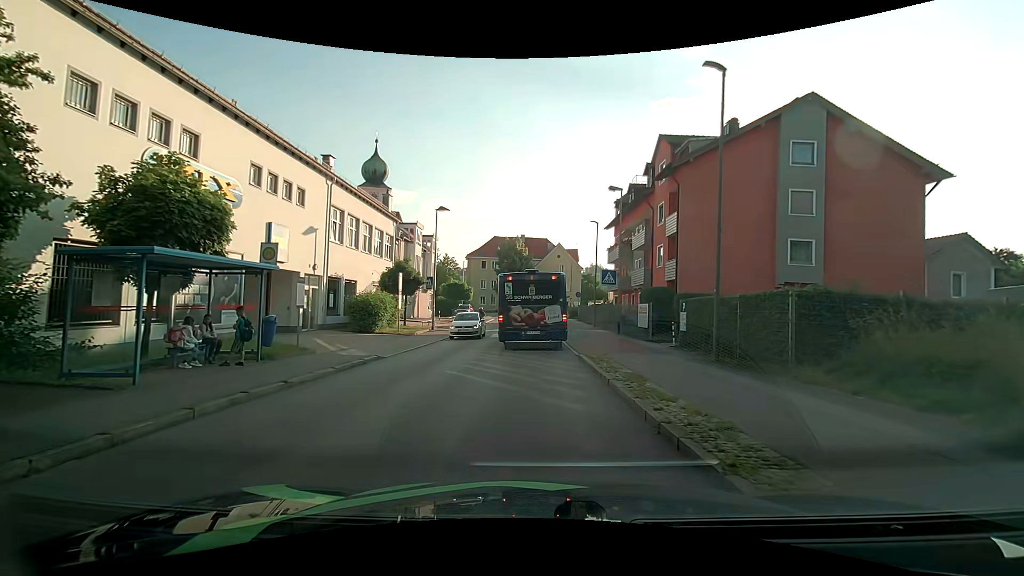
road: unclassified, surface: asphalt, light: Day
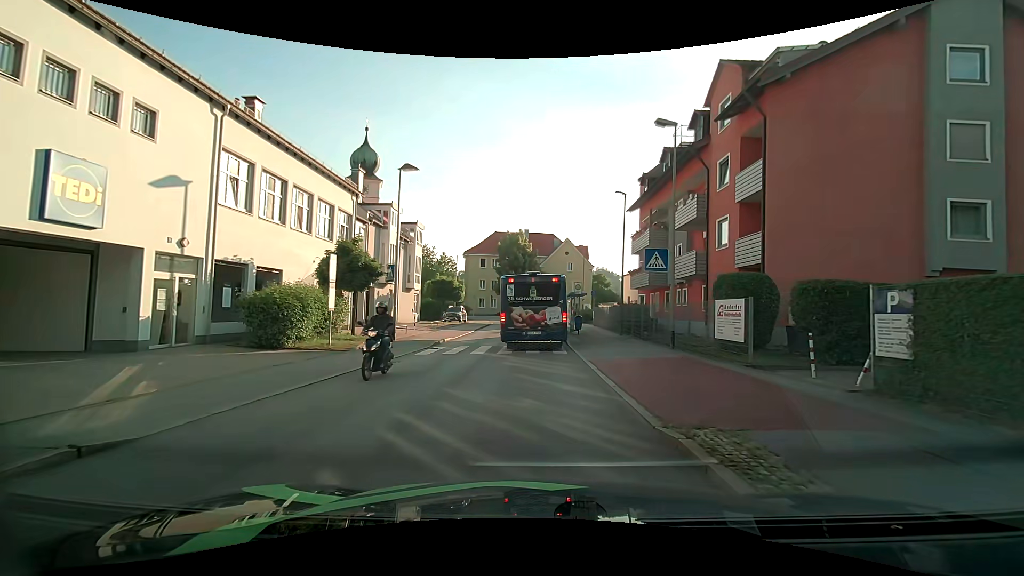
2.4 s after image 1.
(-0.2, +10.1) m; -1°
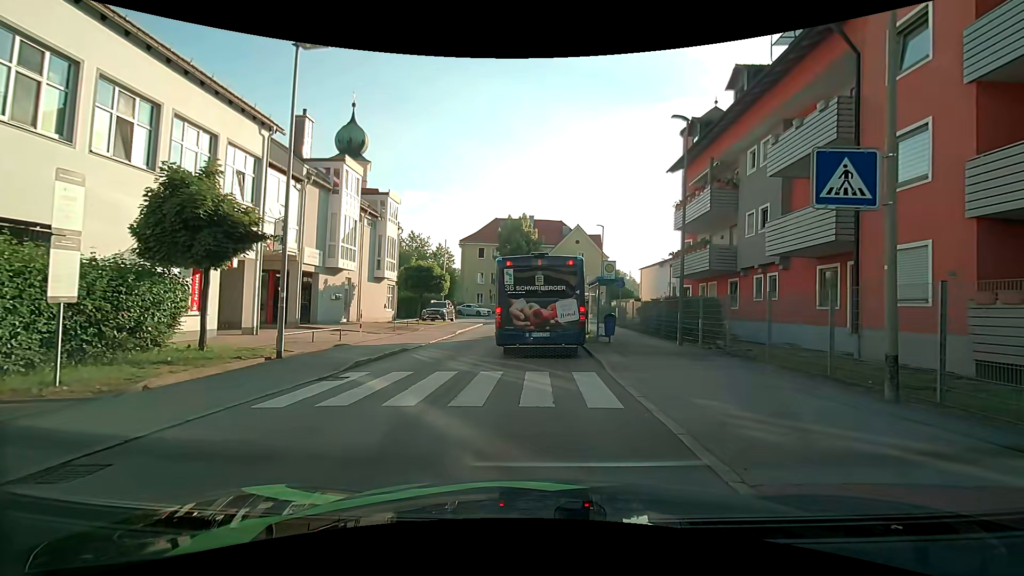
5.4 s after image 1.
(-0.1, +10.3) m; -1°
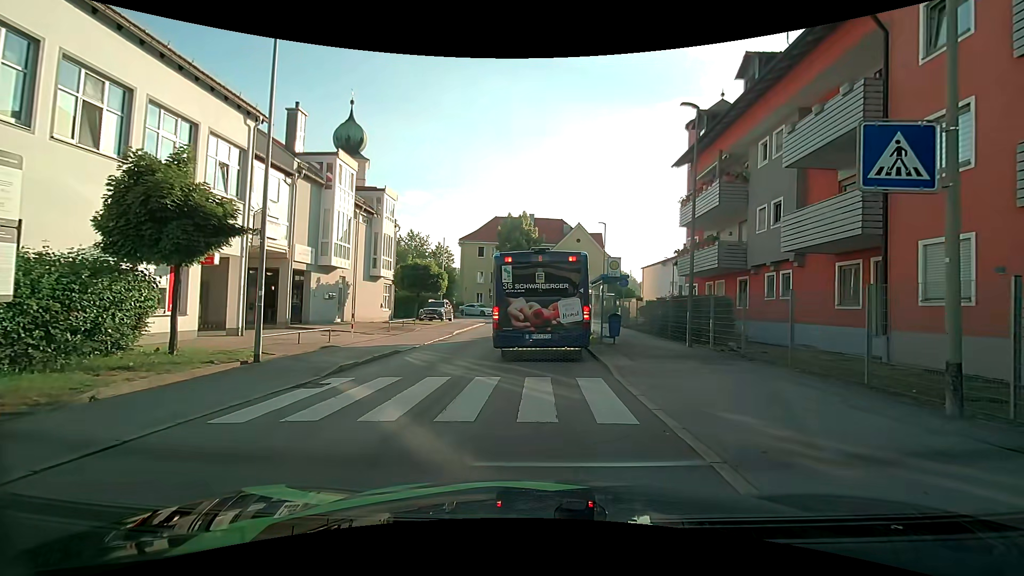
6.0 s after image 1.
(0.0, +0.9) m; -1°
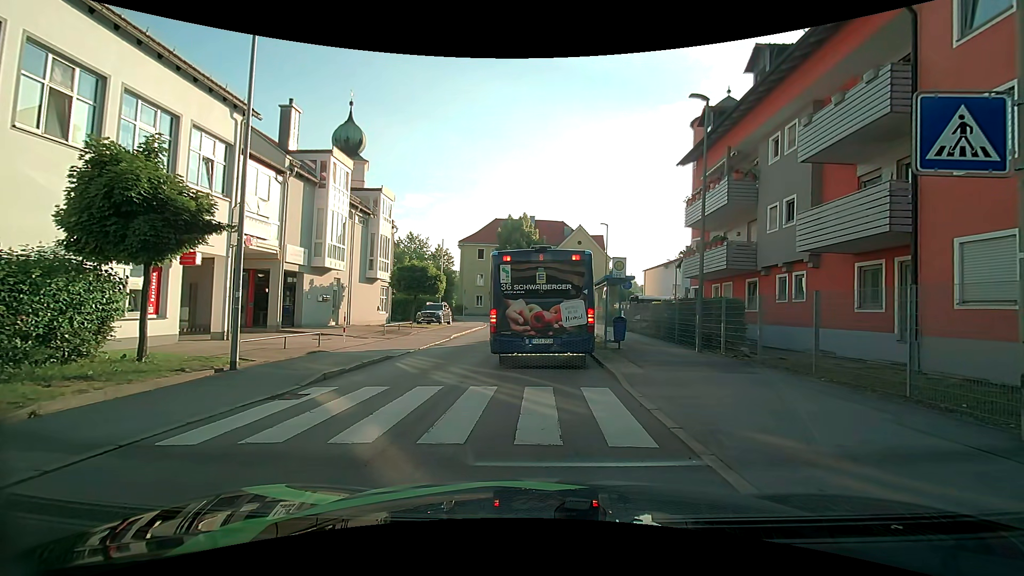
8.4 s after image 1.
(0.0, +0.9) m; 0°
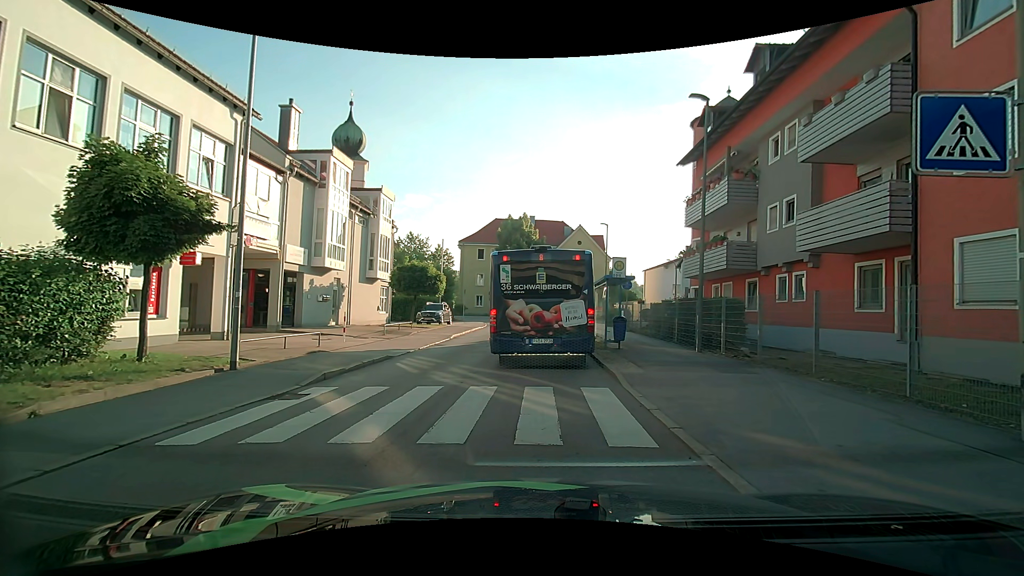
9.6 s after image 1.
(0.0, 0.0) m; 0°
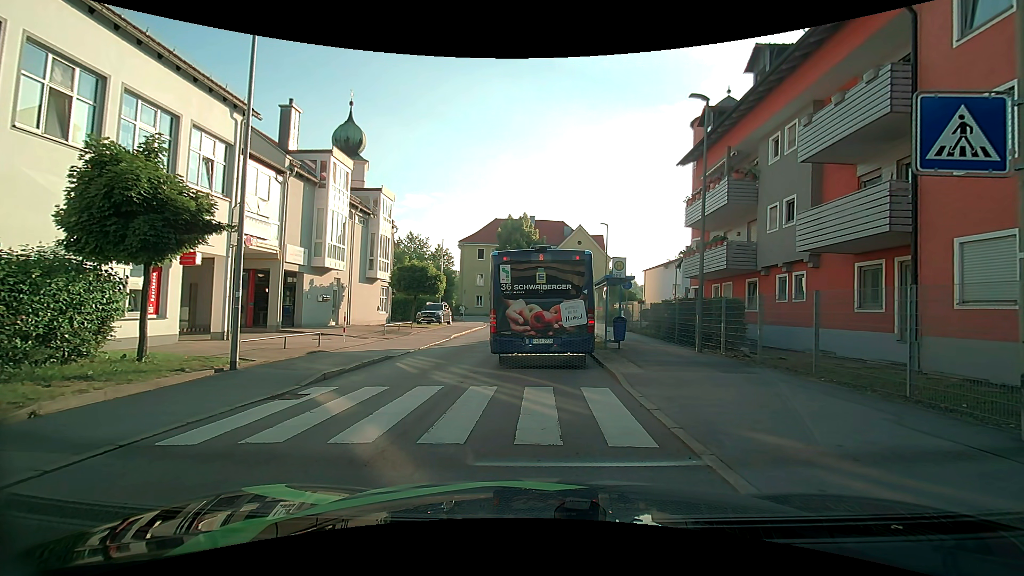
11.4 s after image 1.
(0.0, 0.0) m; 0°
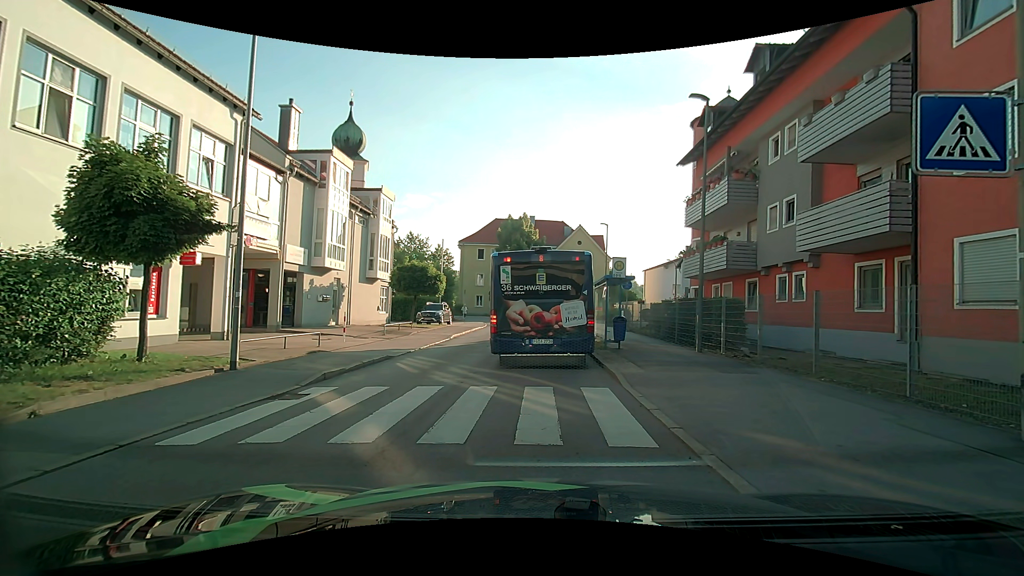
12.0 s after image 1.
(0.0, 0.0) m; 0°
(0, +10) (0, +20) (0, +30) (+1, +40) (+2, +50) (+6, +59) (+15, +63) (+25, +64) (+35, +65) (+45, +65) m
